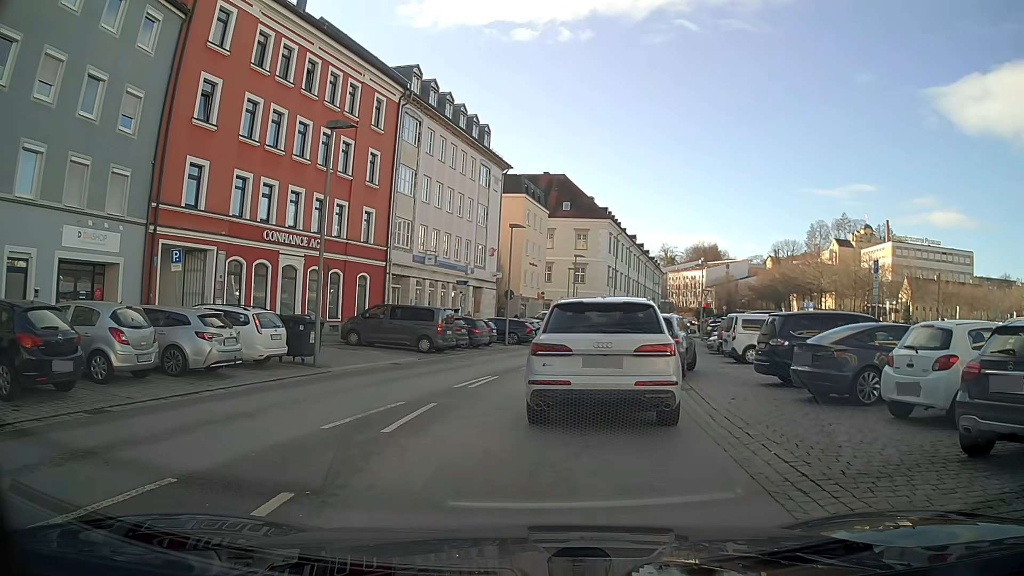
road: tertiary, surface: asphalt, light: Day
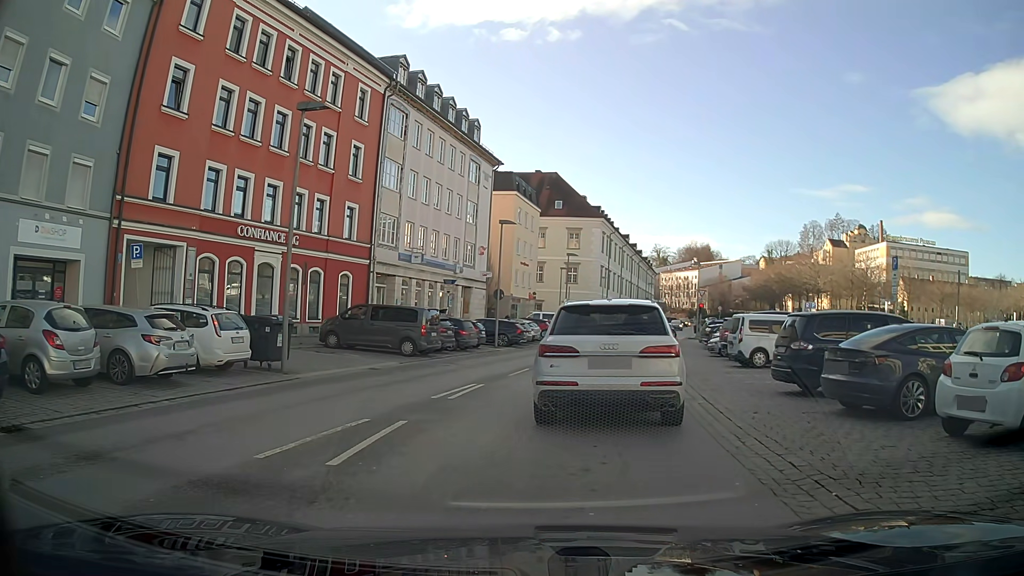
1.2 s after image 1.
(0.0, +1.9) m; +1°
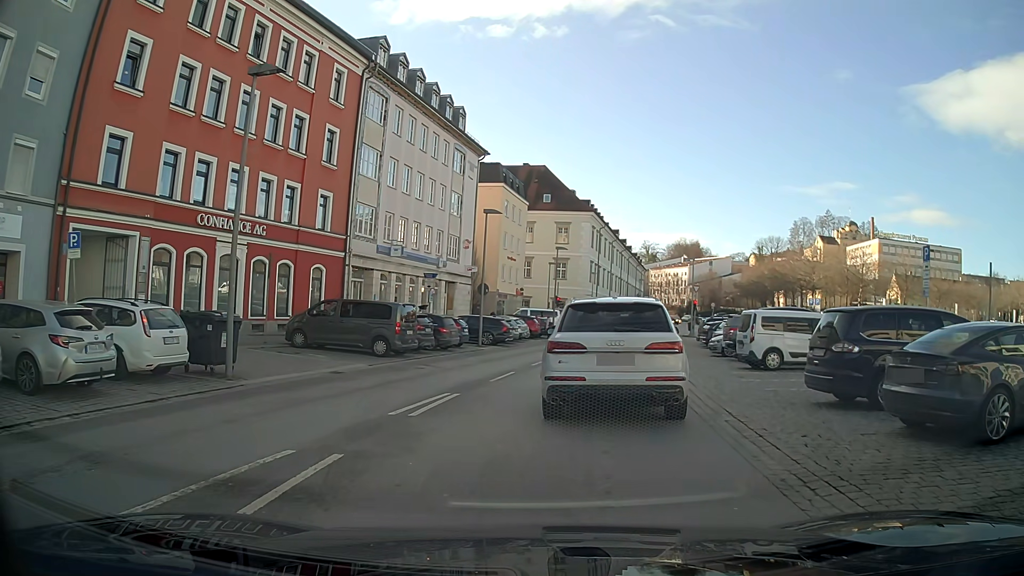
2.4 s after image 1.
(0.0, +2.6) m; 0°
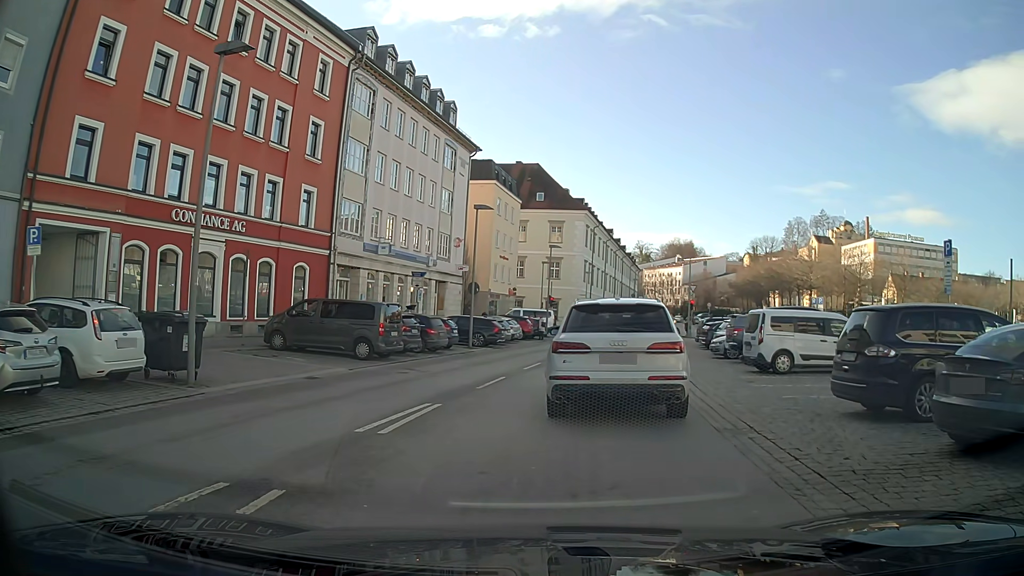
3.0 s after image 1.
(0.0, +1.5) m; +1°
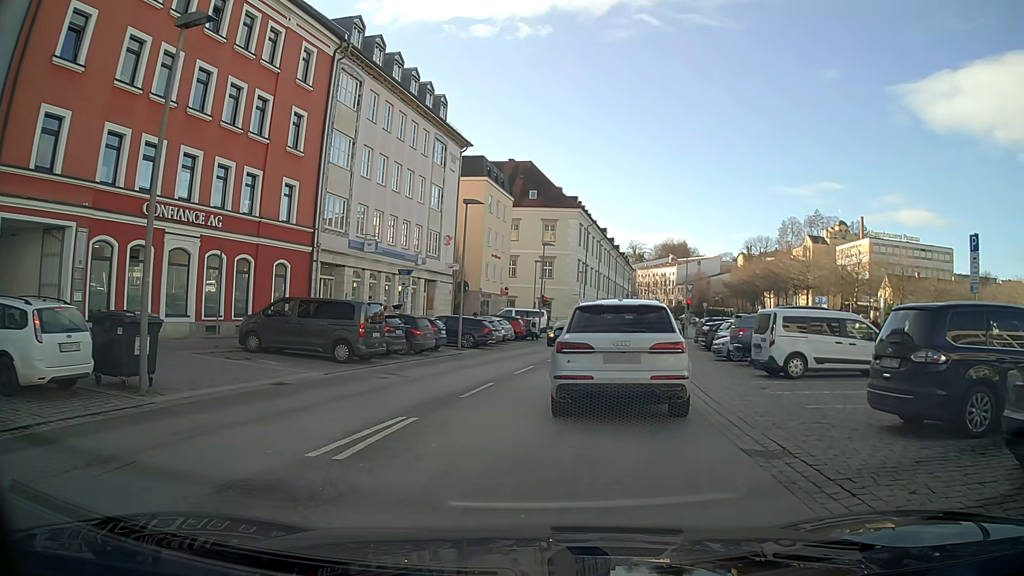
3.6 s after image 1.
(0.0, +1.5) m; +1°
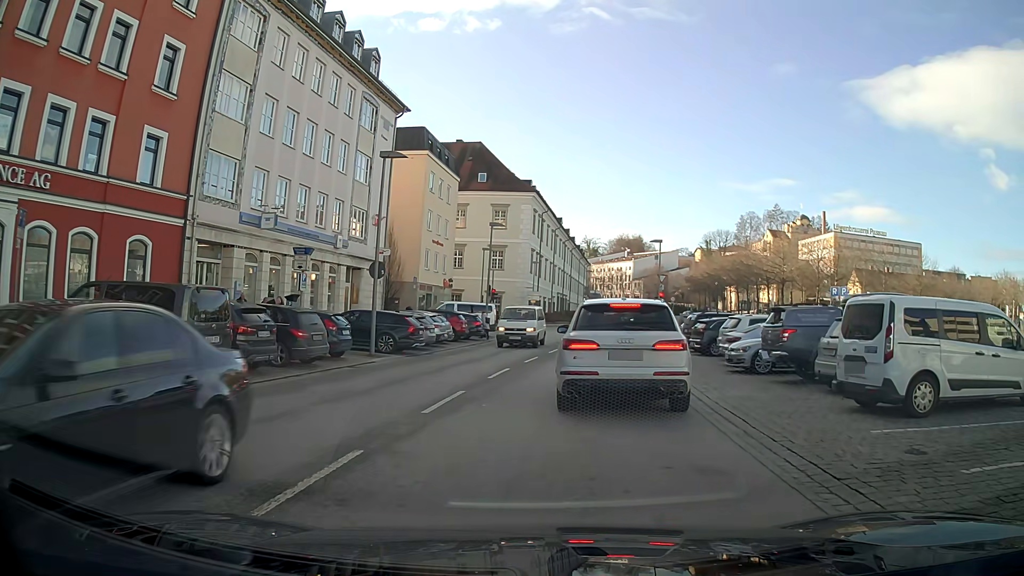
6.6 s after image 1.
(+0.2, +8.2) m; +3°
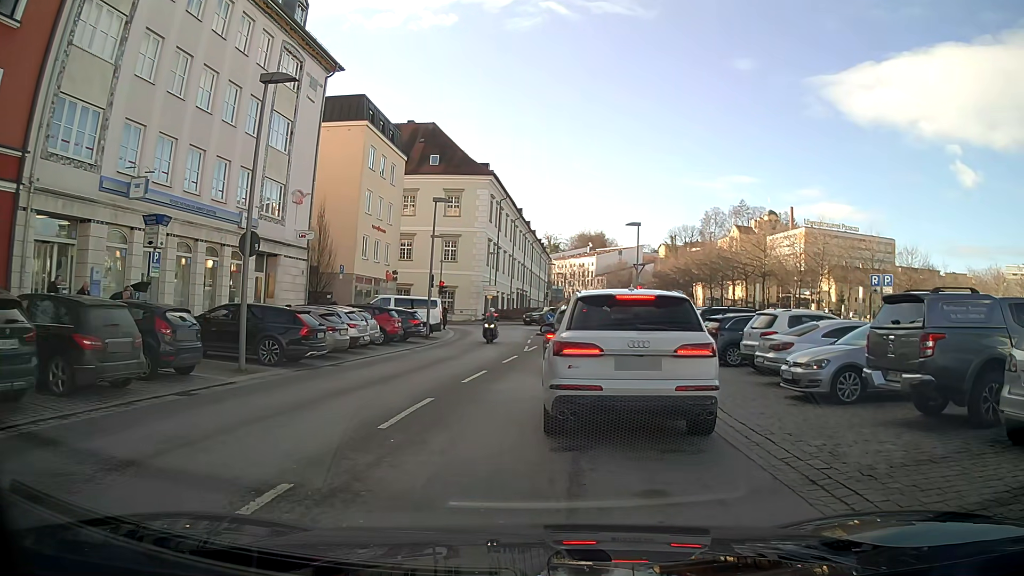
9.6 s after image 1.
(+0.3, +7.4) m; +3°
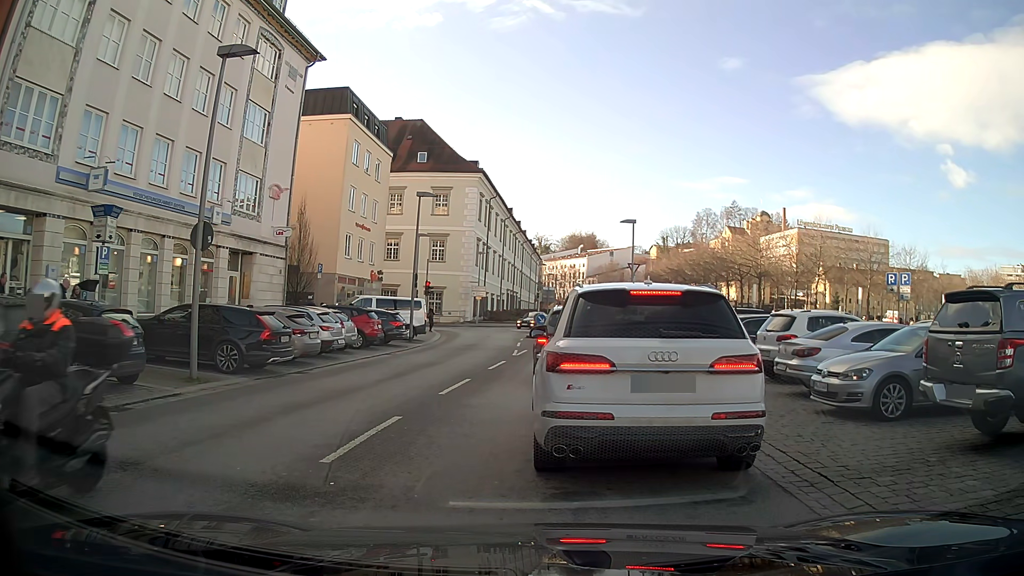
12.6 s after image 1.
(0.0, +1.9) m; +1°
(0, +10) (+1, +20) (+2, +30) (+3, +40) (+5, +50) (+6, +60) (+8, +69) (+9, +79) (+10, +89) (+10, +99) m
